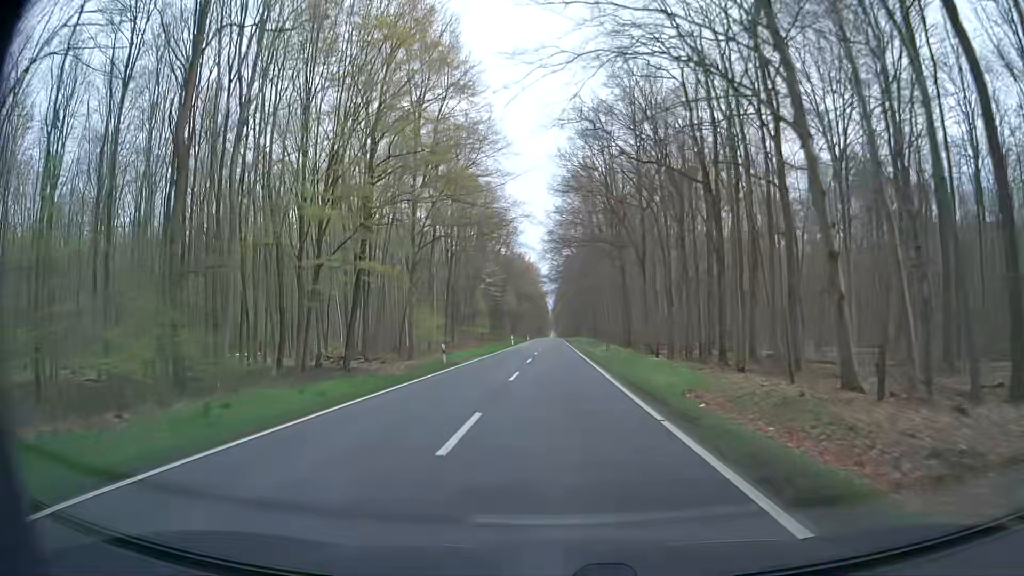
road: secondary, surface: asphalt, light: Day
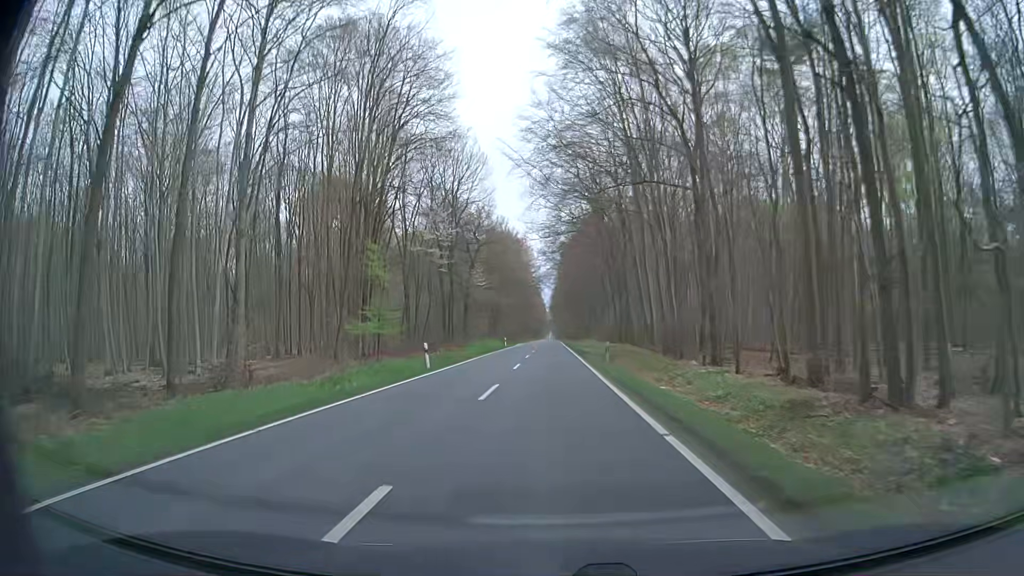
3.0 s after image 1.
(+0.5, +53.7) m; +1°
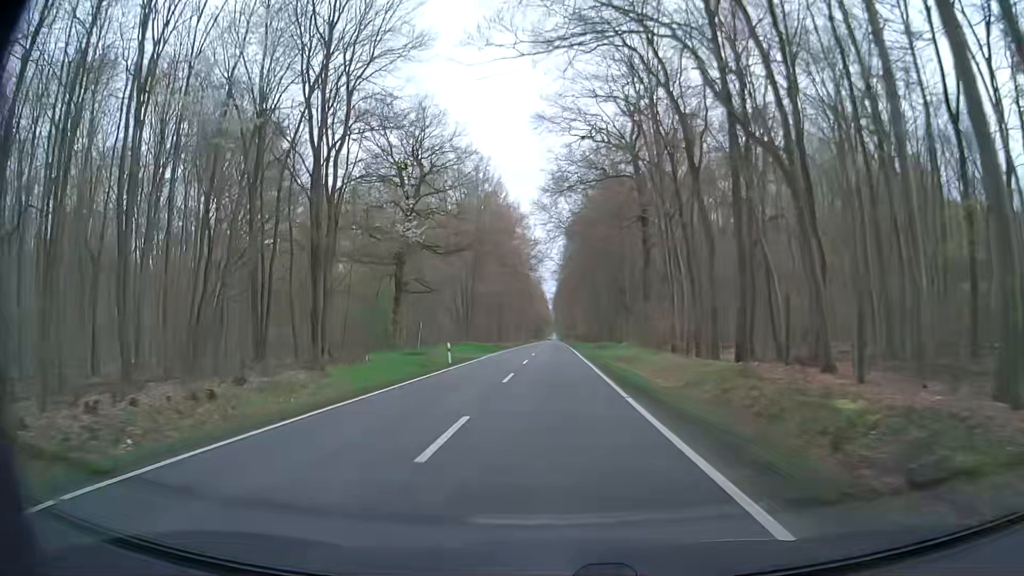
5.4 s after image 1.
(-0.6, +42.9) m; -1°
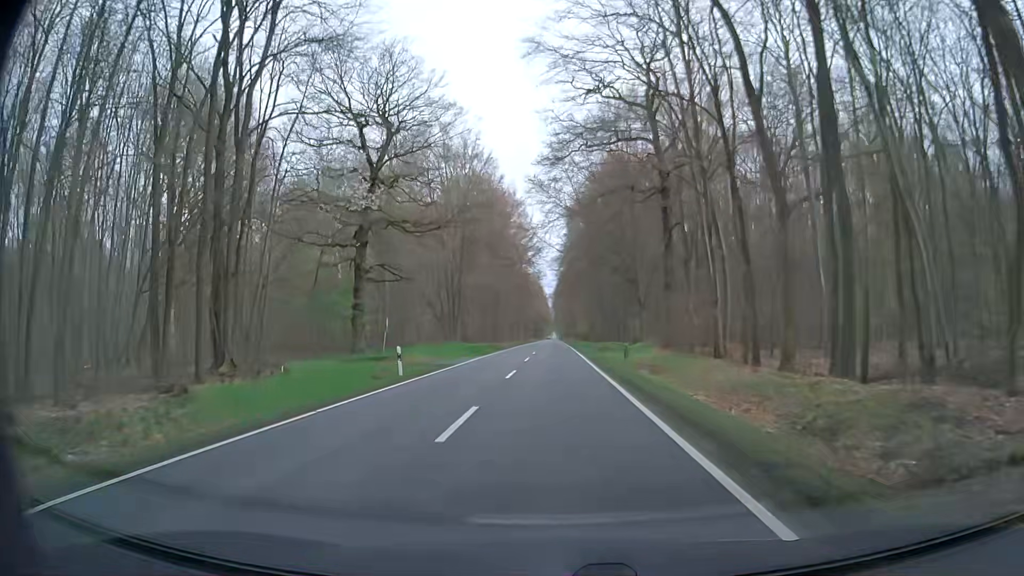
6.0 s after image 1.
(+0.1, +10.7) m; +1°
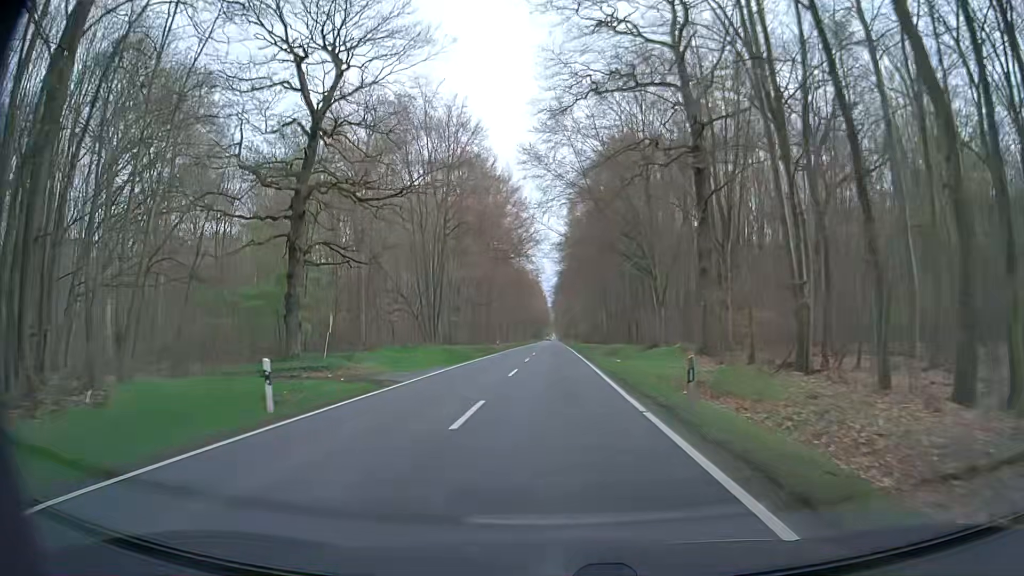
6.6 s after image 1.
(0.0, +10.7) m; 0°
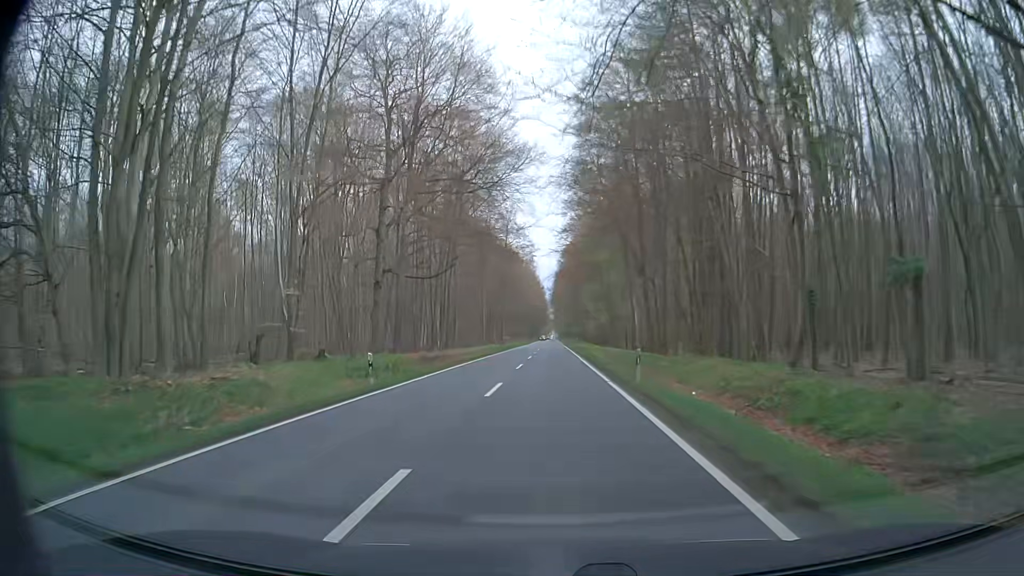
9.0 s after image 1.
(0.0, +43.0) m; 0°
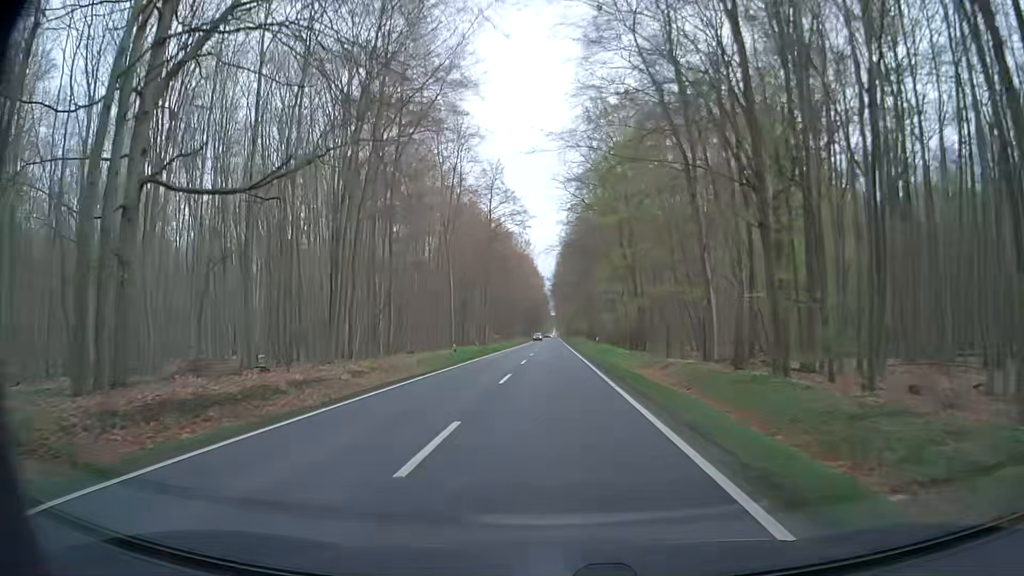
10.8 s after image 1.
(0.0, +32.4) m; 0°
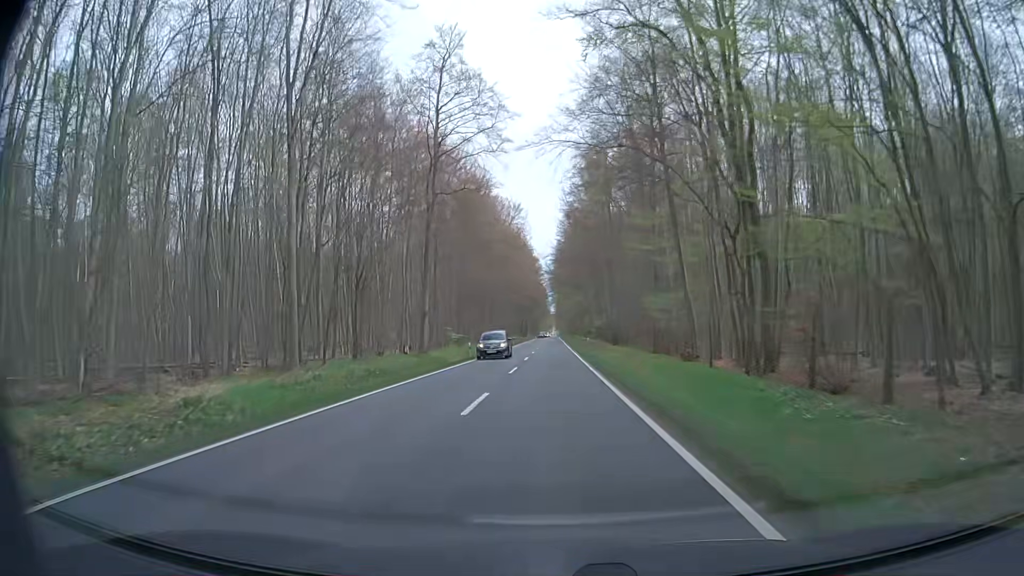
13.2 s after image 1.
(-0.2, +43.3) m; 0°
(0, +10) (0, +20) (0, +30) (0, +40) (0, +50) (0, +60) (0, +70) (0, +80) (0, +90) (0, +100) m
